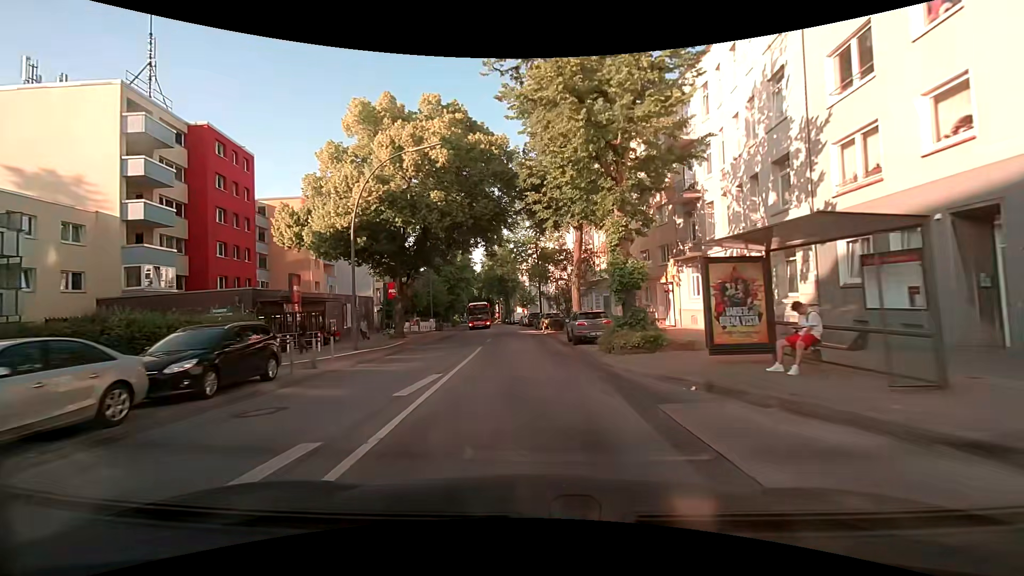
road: secondary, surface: asphalt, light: Day
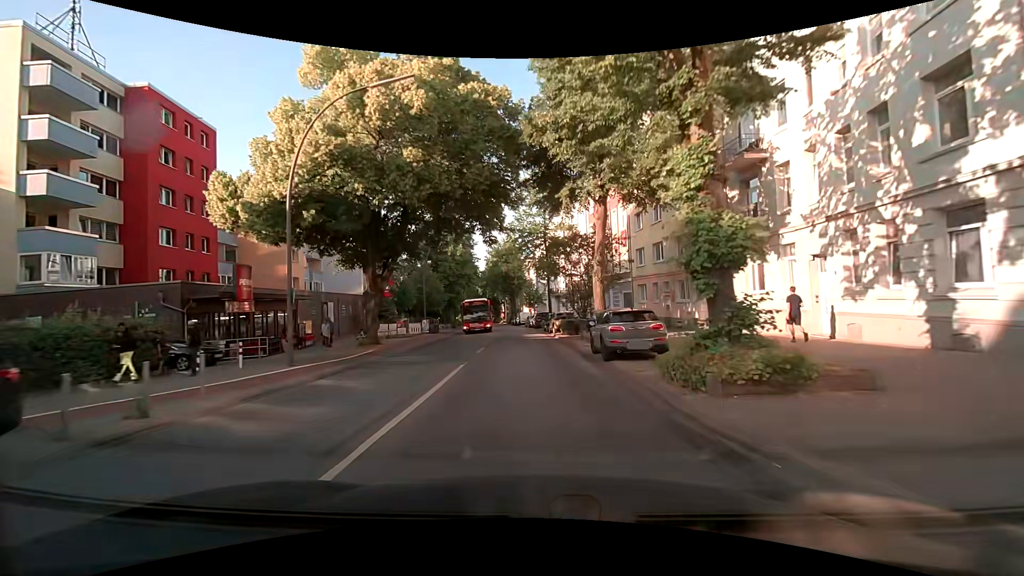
(-0.1, +7.2) m; -2°
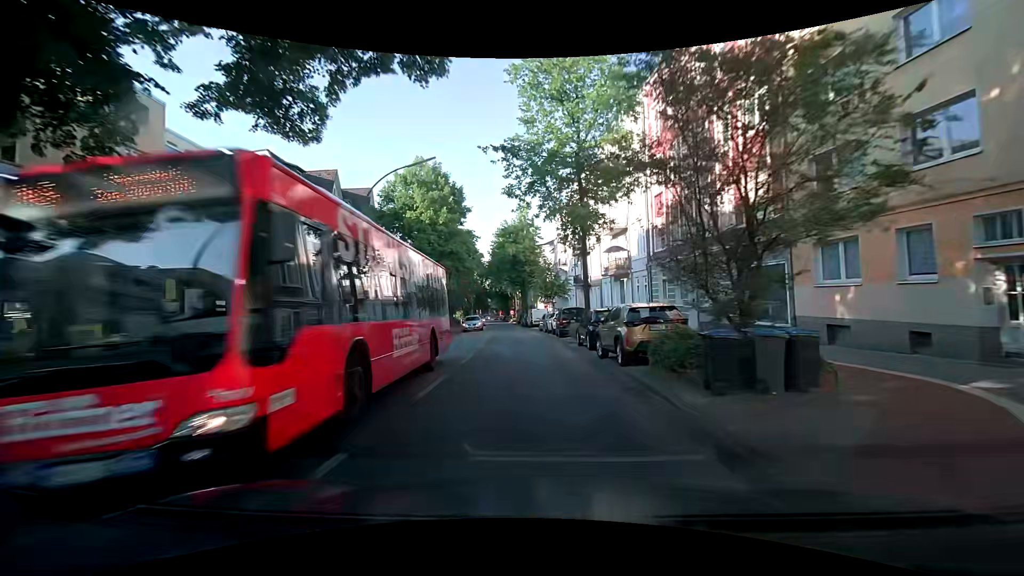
(-0.1, +22.4) m; -1°
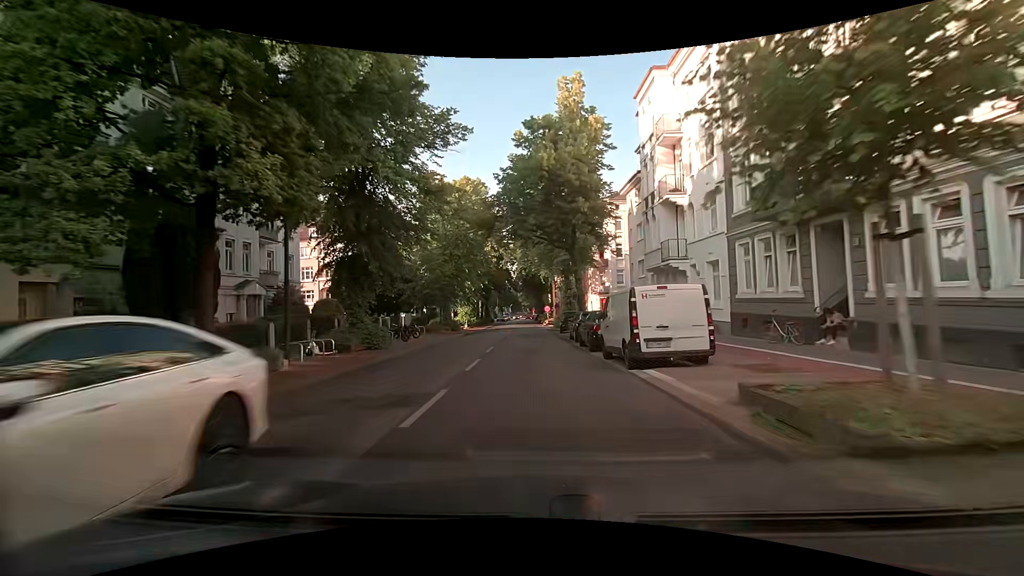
(-1.5, +38.4) m; -4°
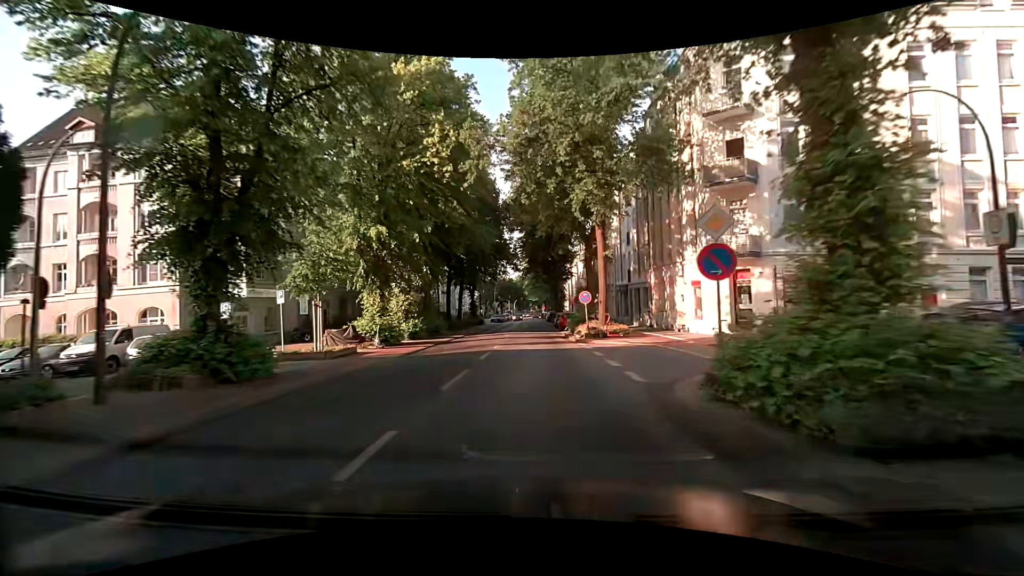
(-0.5, +39.2) m; -1°
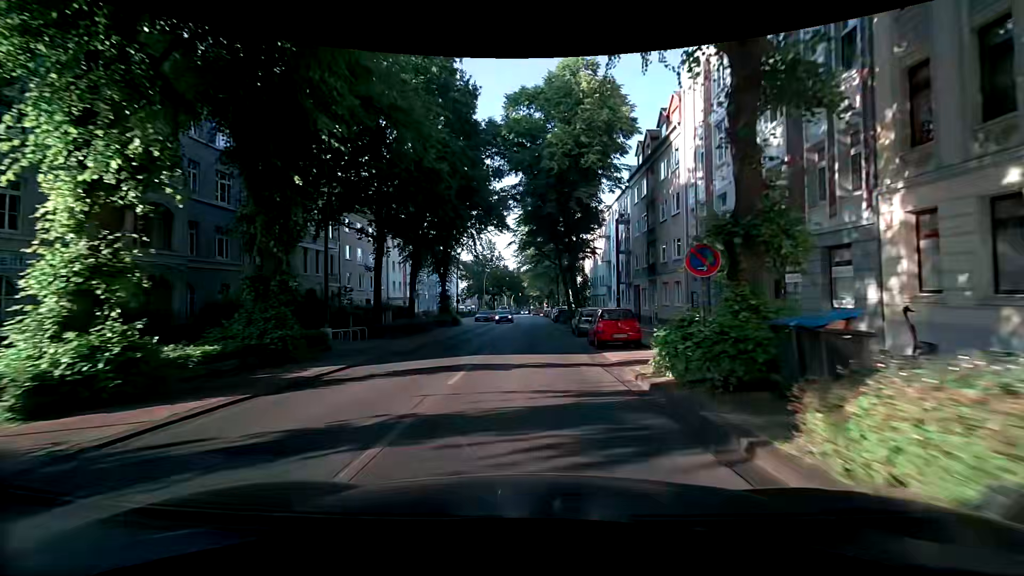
(-0.2, +23.6) m; 0°
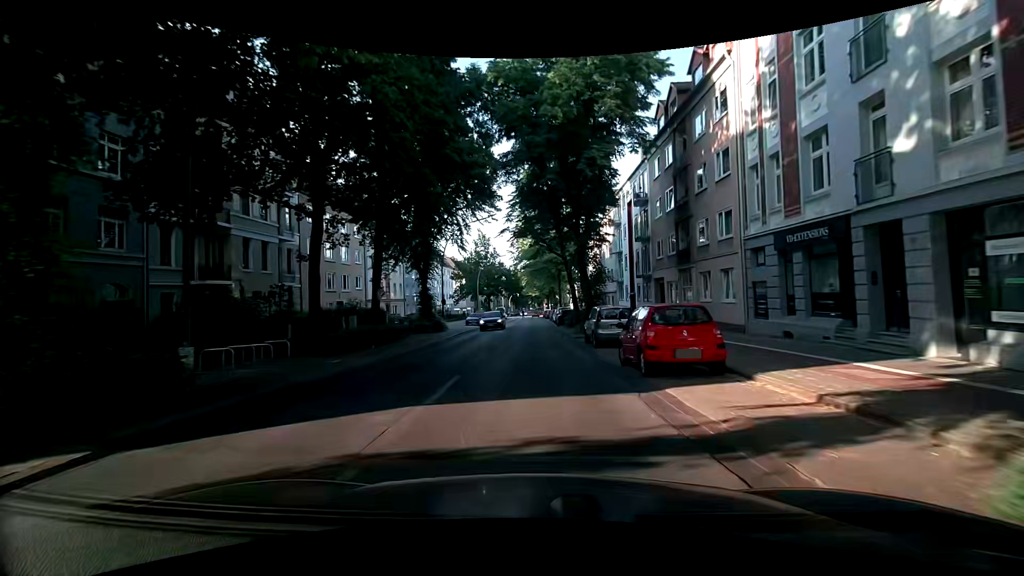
(+0.1, +7.9) m; +2°
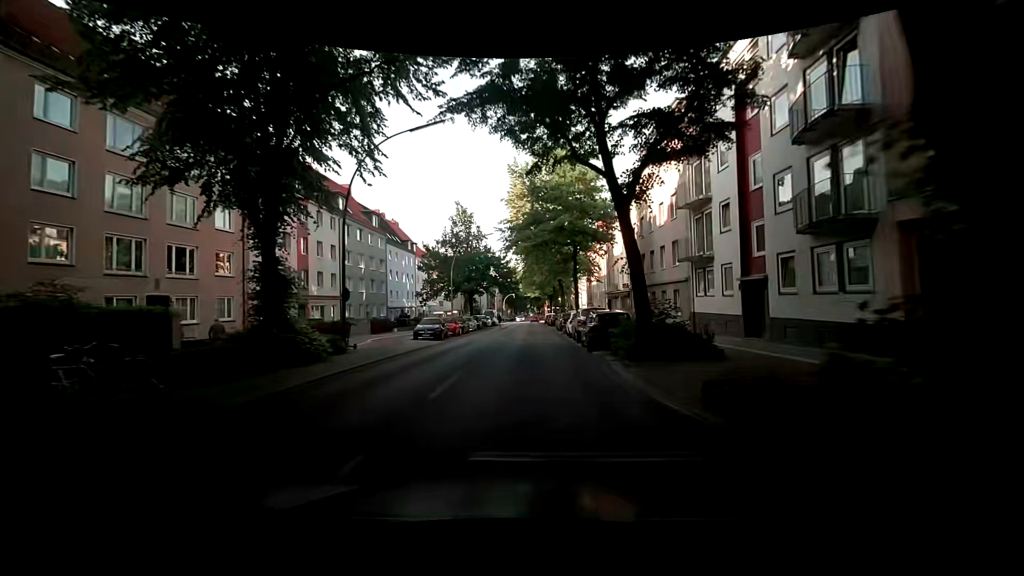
(-0.6, +23.5) m; -2°
(0, +10) (0, +20) (0, +30) (0, +40) (0, +50) (0, +60) (0, +70) (0, +80) (0, +90) (0, +100) m
